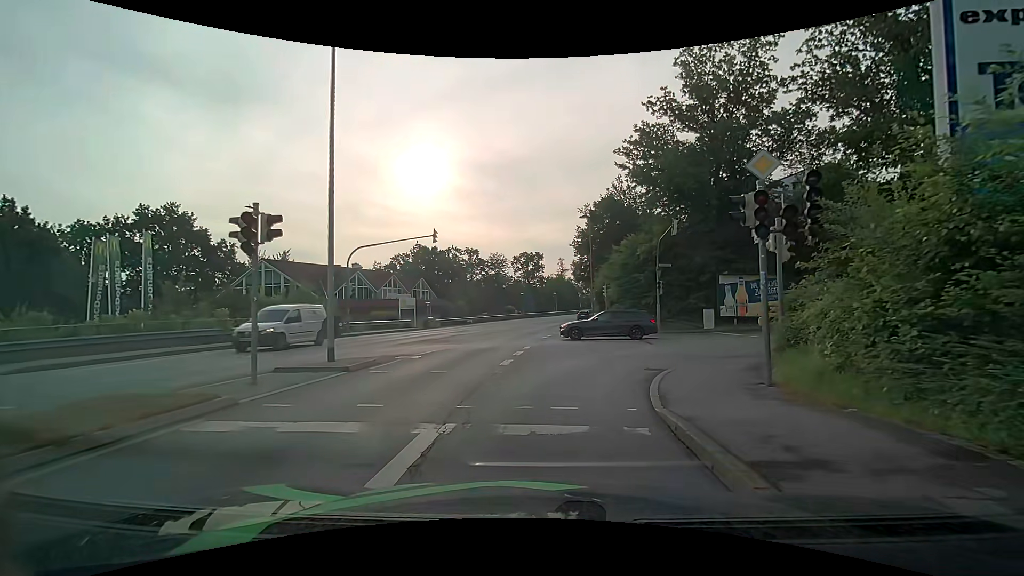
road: tertiary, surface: asphalt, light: Day
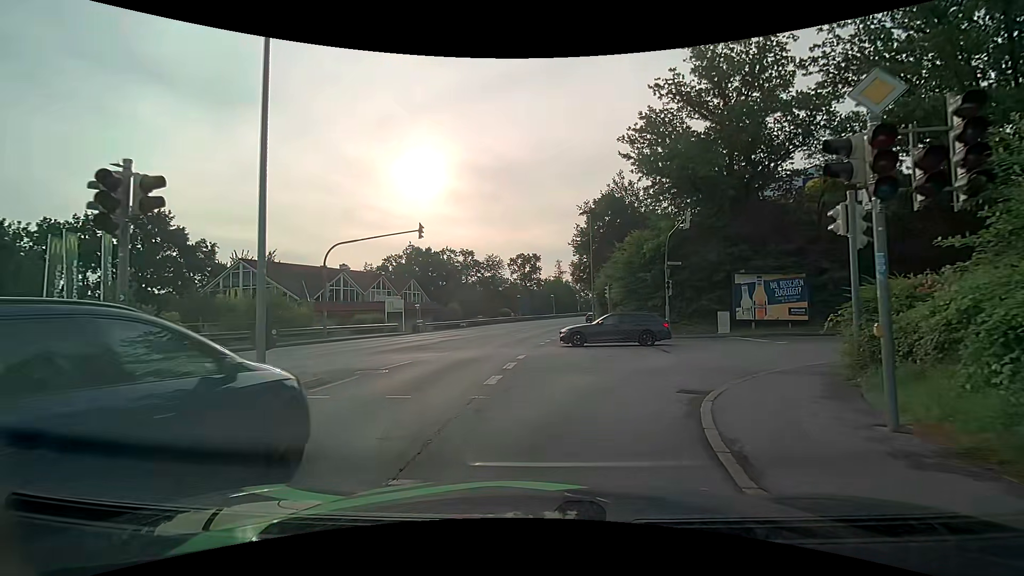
(0.0, +3.0) m; +1°
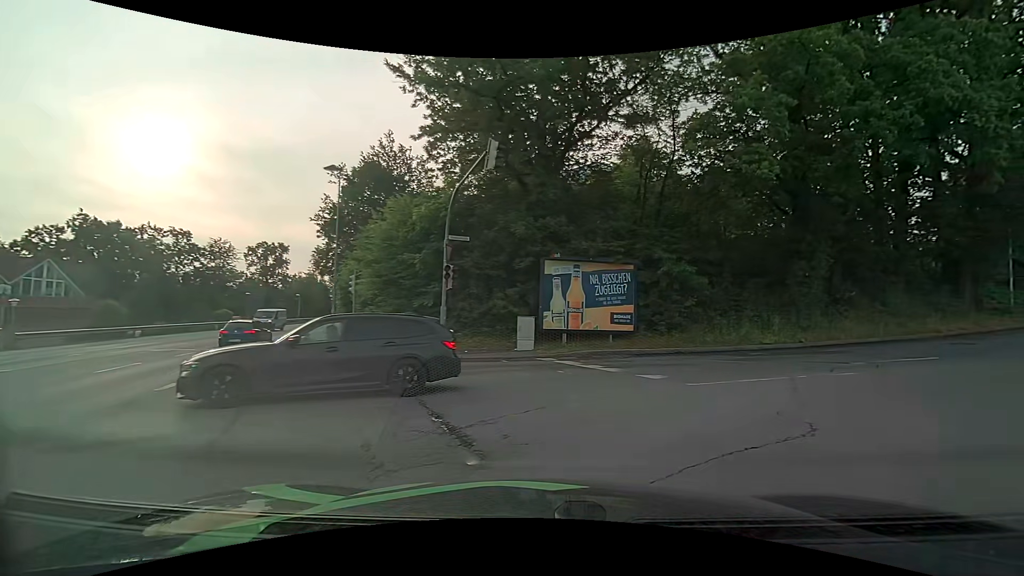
(+1.8, +12.6) m; +24°
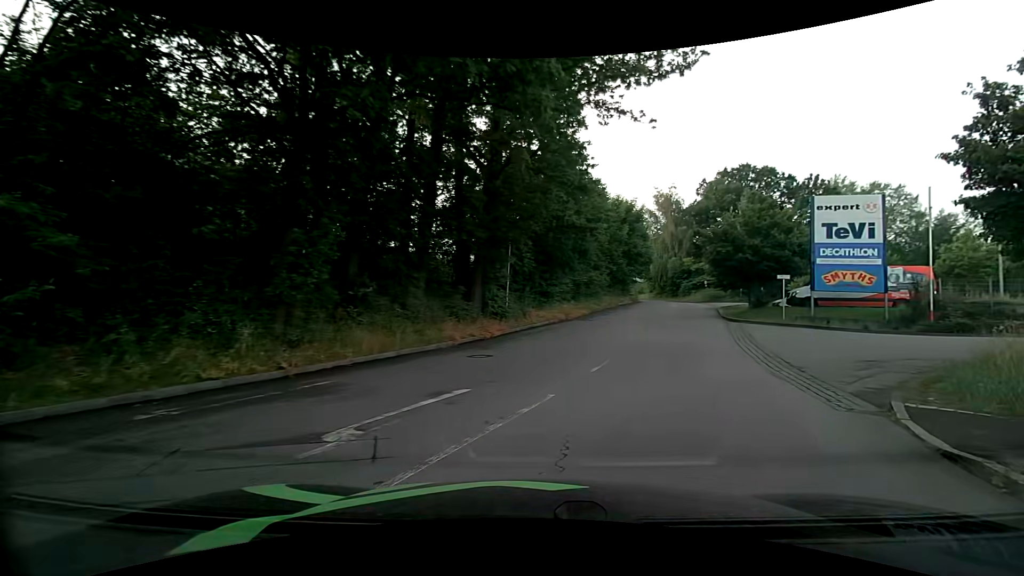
(+4.8, +9.3) m; +52°
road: residential
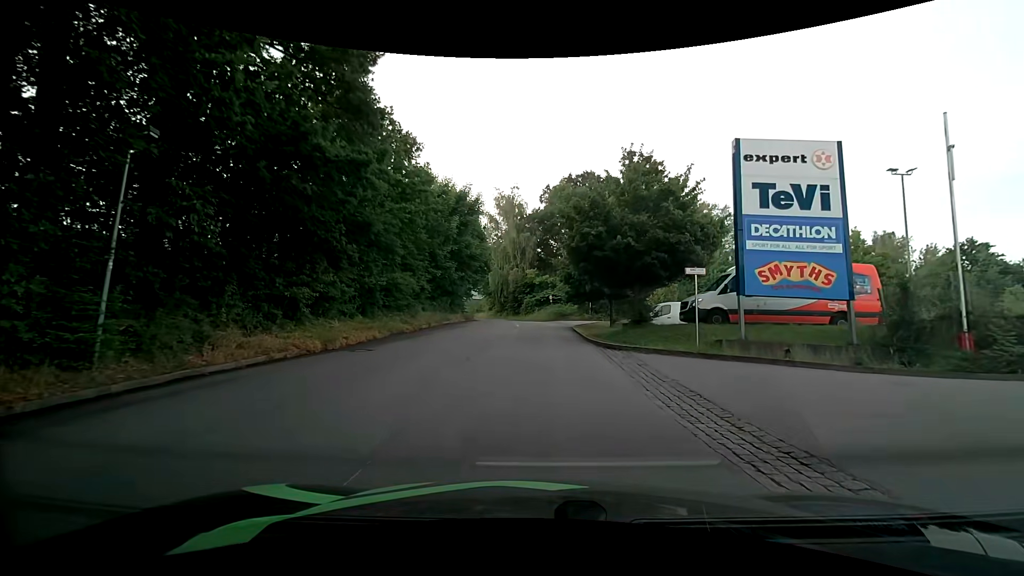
(+2.9, +14.2) m; +16°
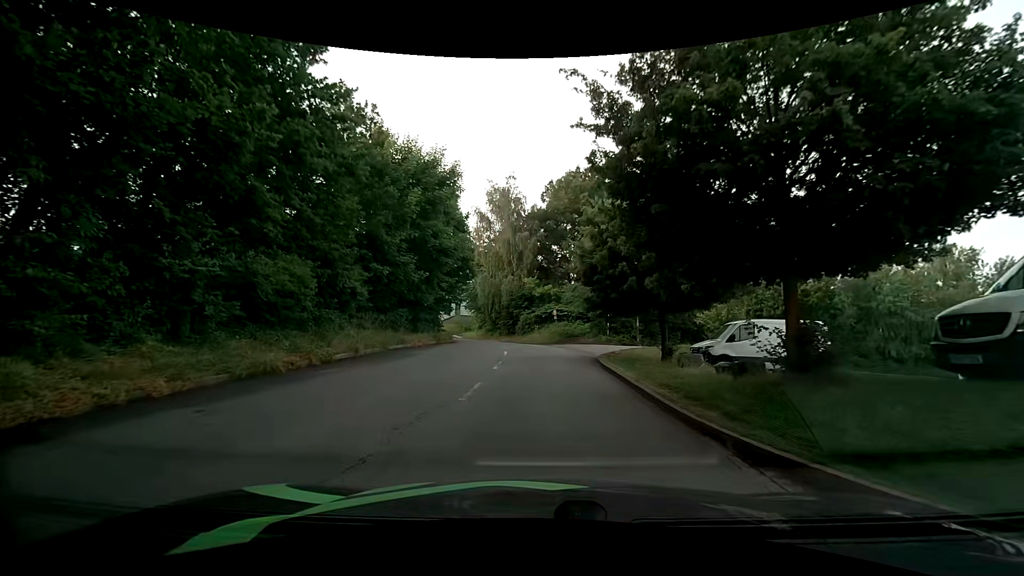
(0.0, +13.0) m; 0°
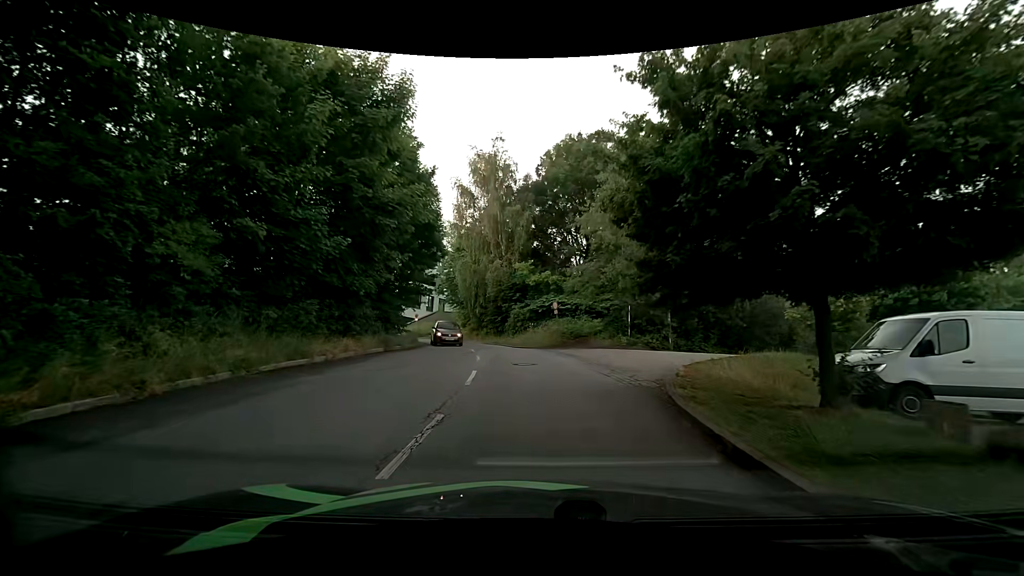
(+0.1, +10.4) m; +2°
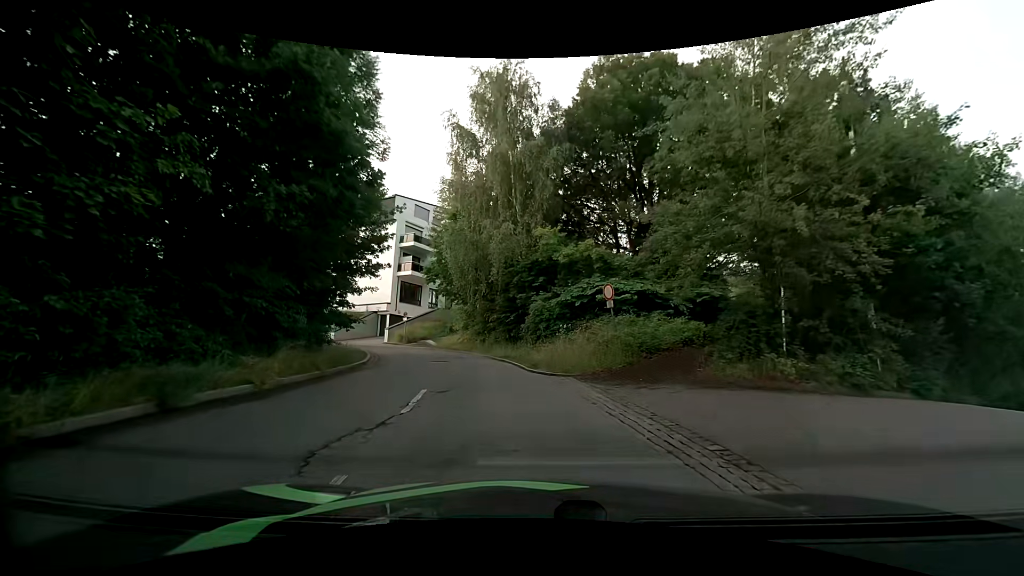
(-0.4, +14.8) m; -4°
(0, +10) (-2, +20) (-5, +29) (-11, +37) (-20, +43) (-29, +47) (-37, +52) (-46, +57) (-55, +61) (-64, +57) m
